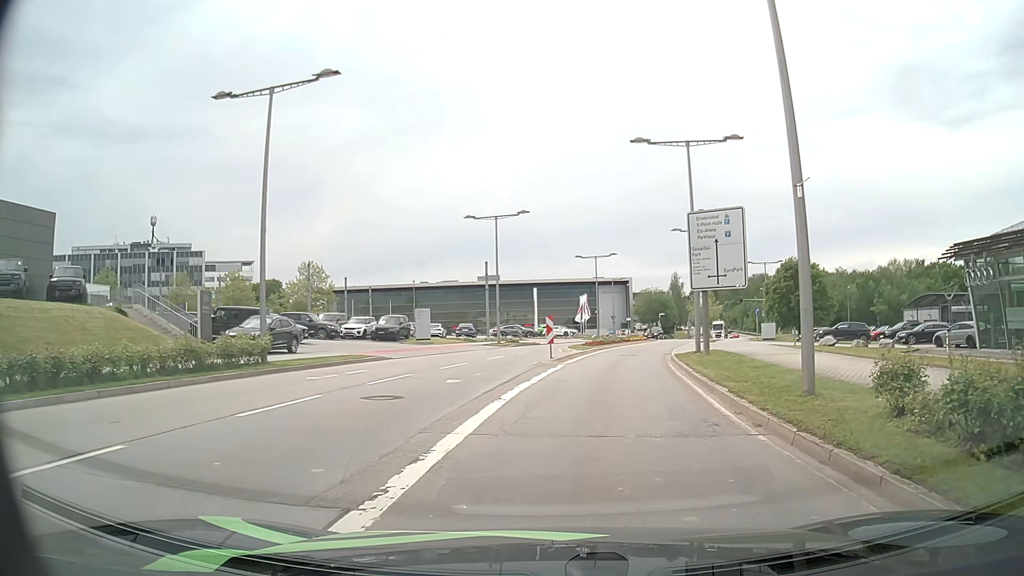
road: secondary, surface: asphalt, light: Day
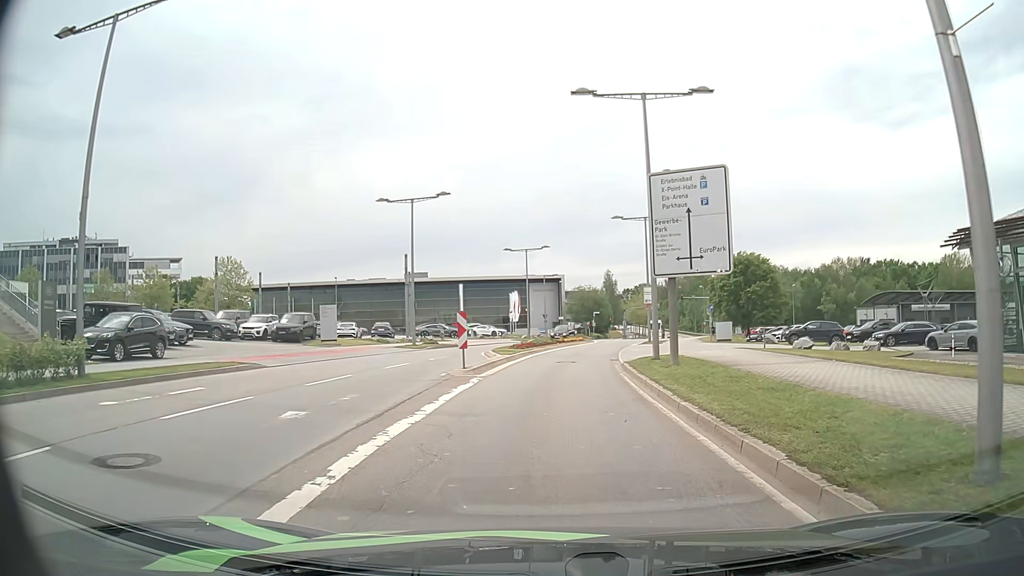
(+0.3, +6.3) m; +6°
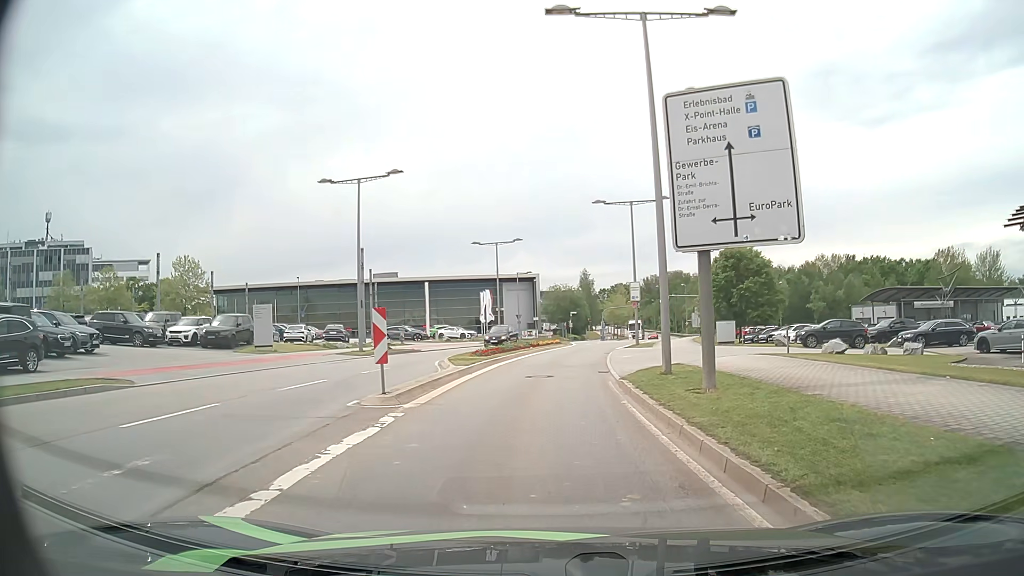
(+0.2, +6.5) m; +2°
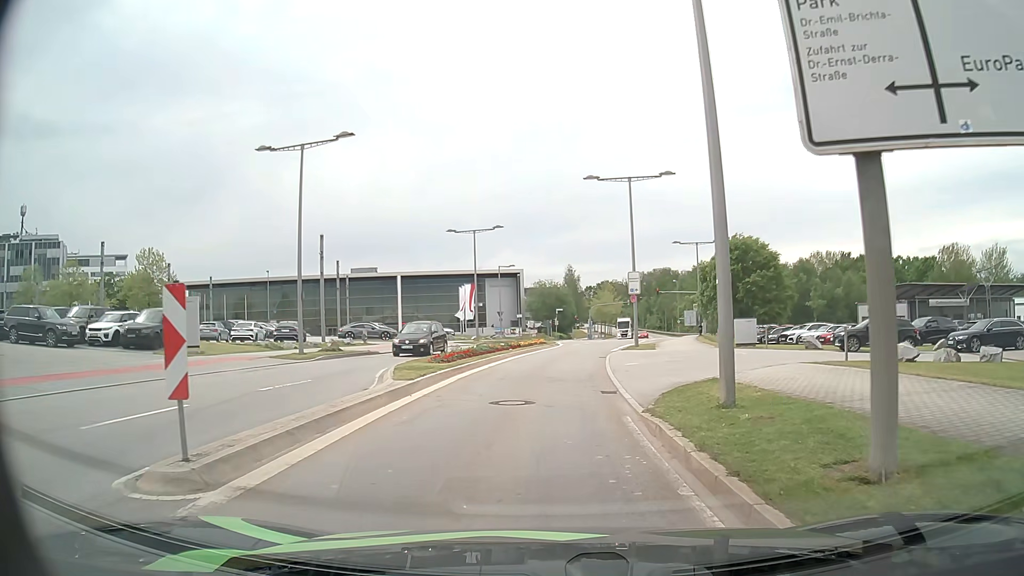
(+0.1, +6.6) m; +1°
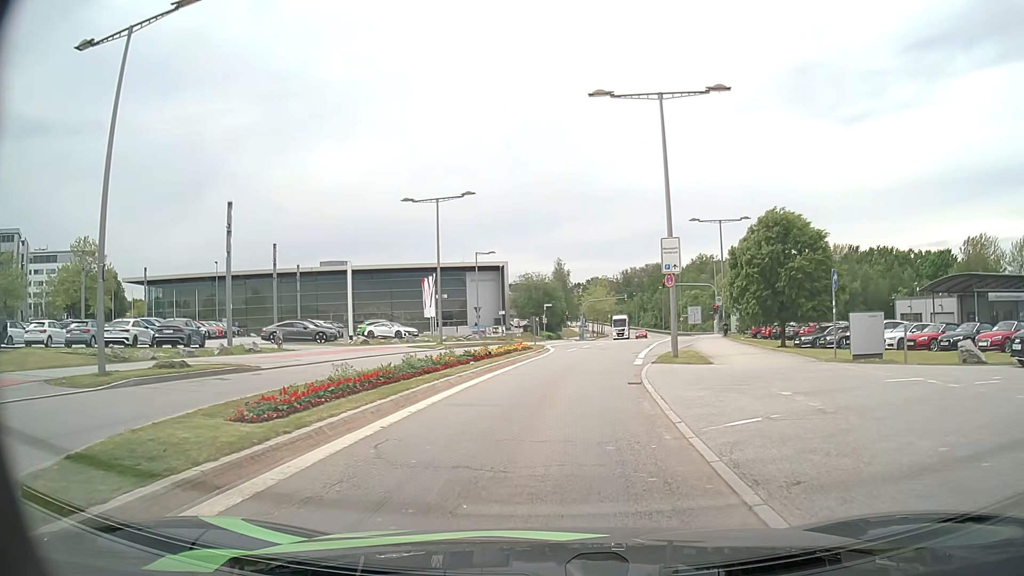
(+0.1, +13.4) m; +1°
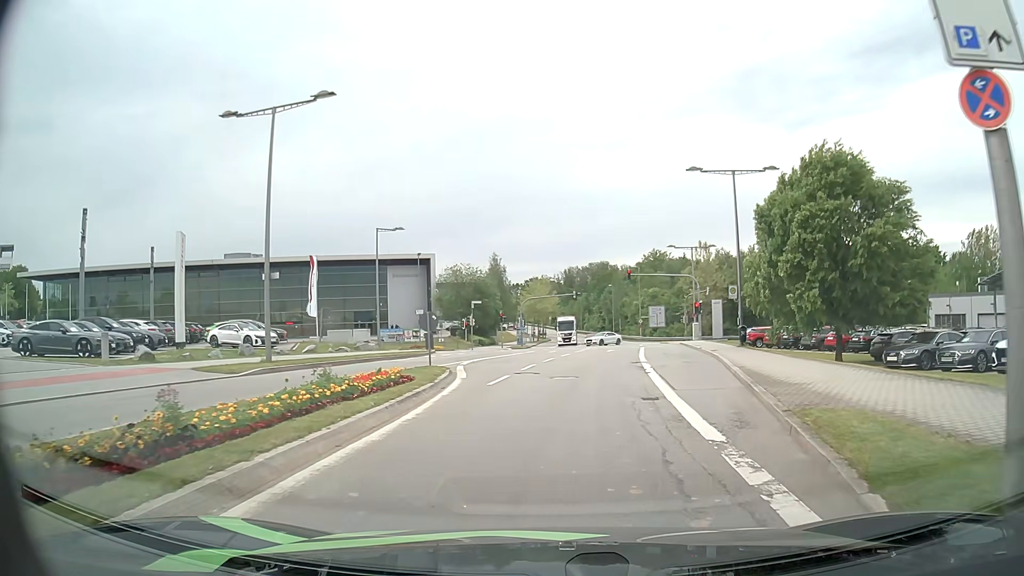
(+0.8, +18.9) m; +5°
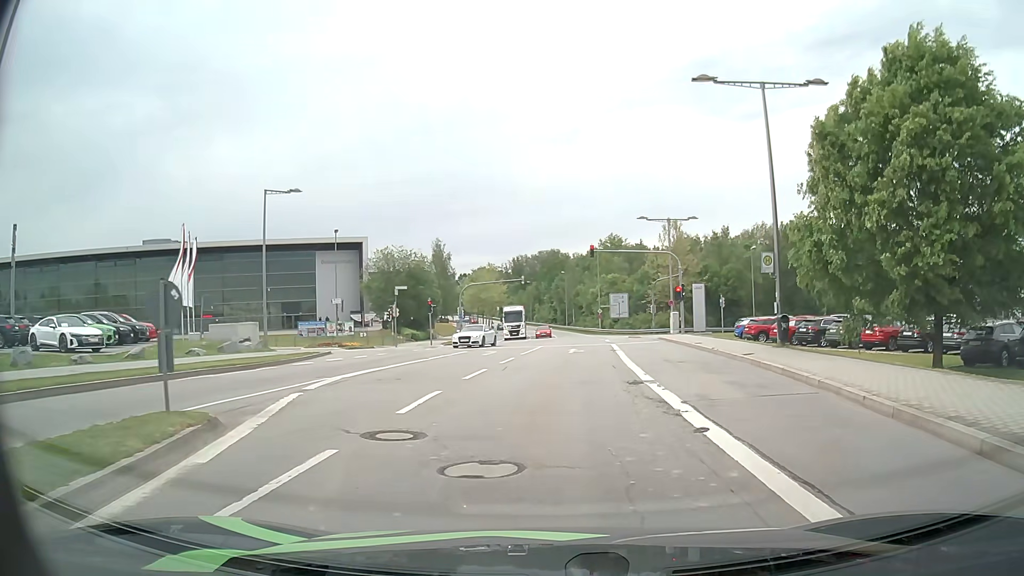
(+0.5, +12.5) m; +4°
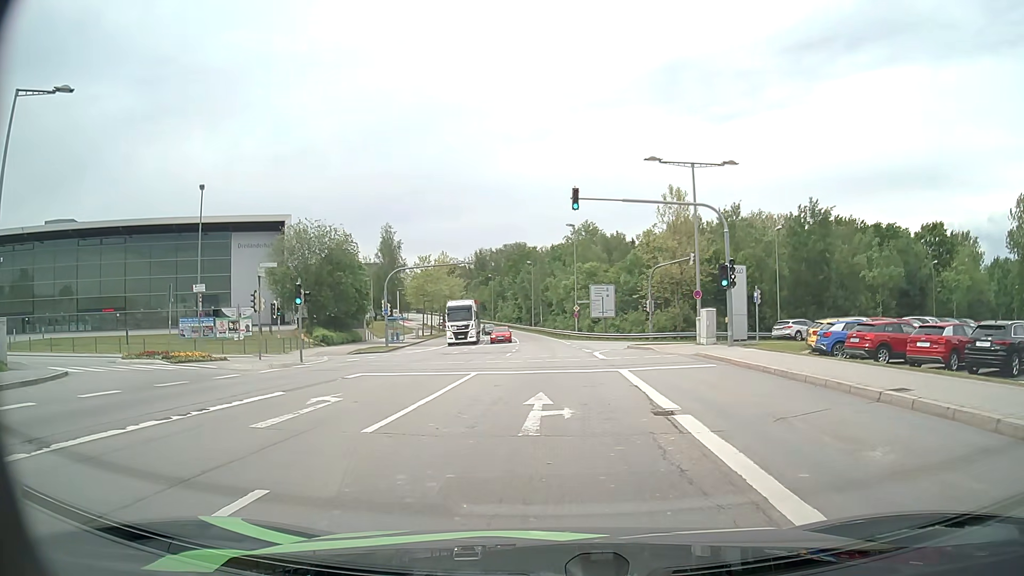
(+0.6, +19.4) m; +2°
(0, +10) (0, +20) (+1, +30) (+1, +40) (+1, +50) (0, +60) (-1, +70) (-2, +80) (-3, +90) (-4, +100) m
